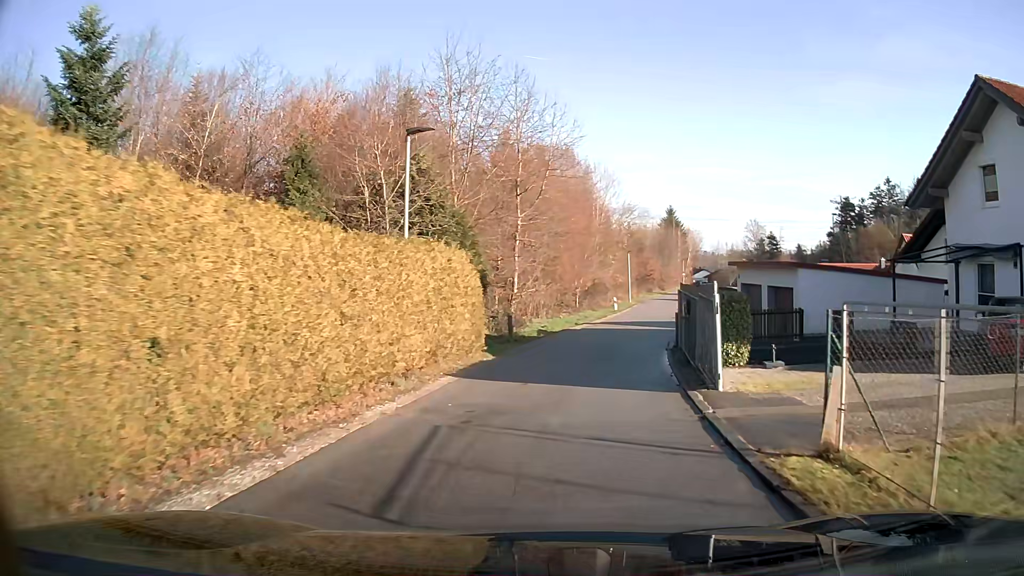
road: residential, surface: asphalt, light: Day
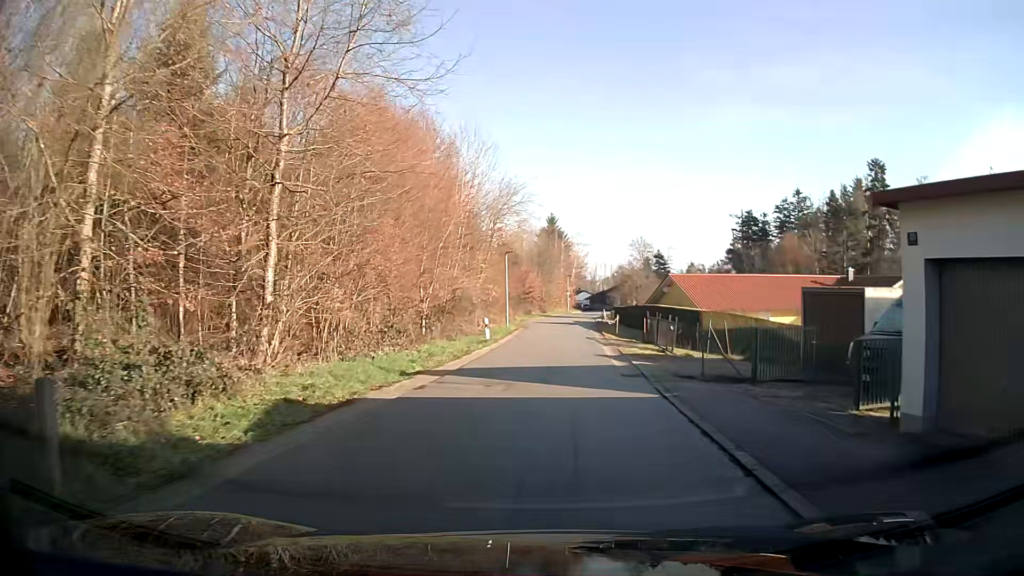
(+2.0, +19.5) m; +11°
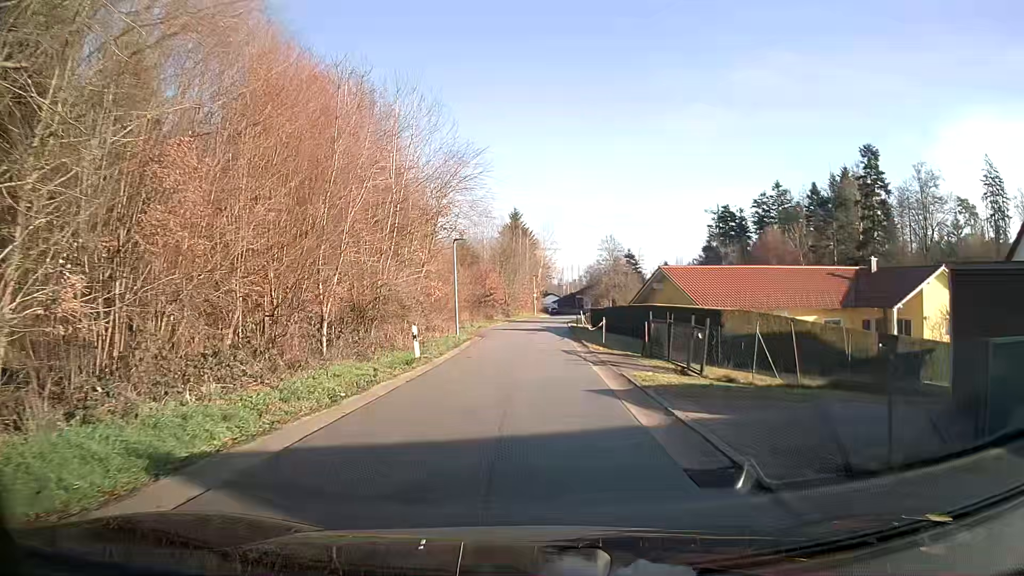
(+0.2, +9.7) m; +2°
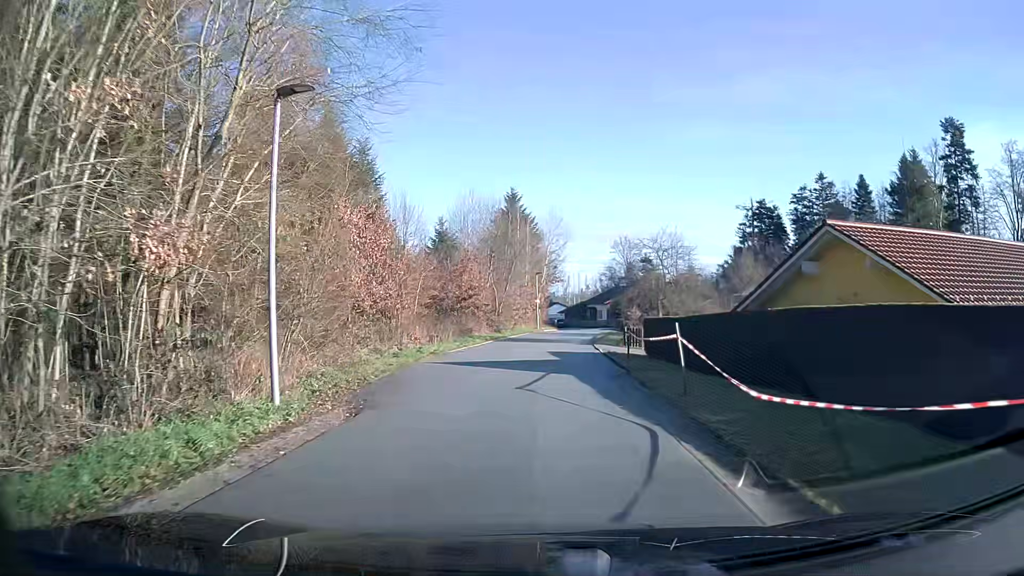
(+0.1, +23.7) m; 0°
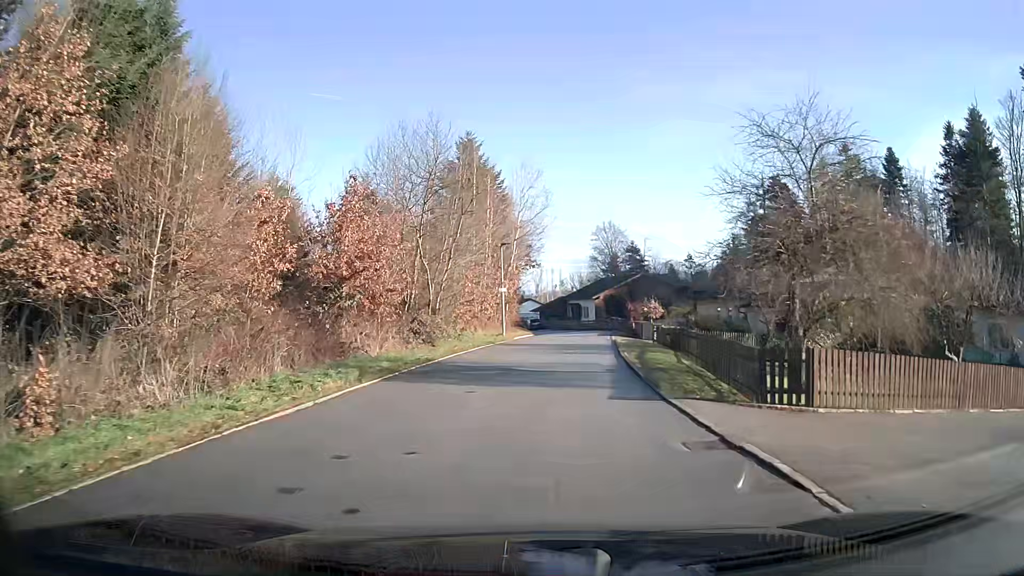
(+0.4, +23.1) m; +3°
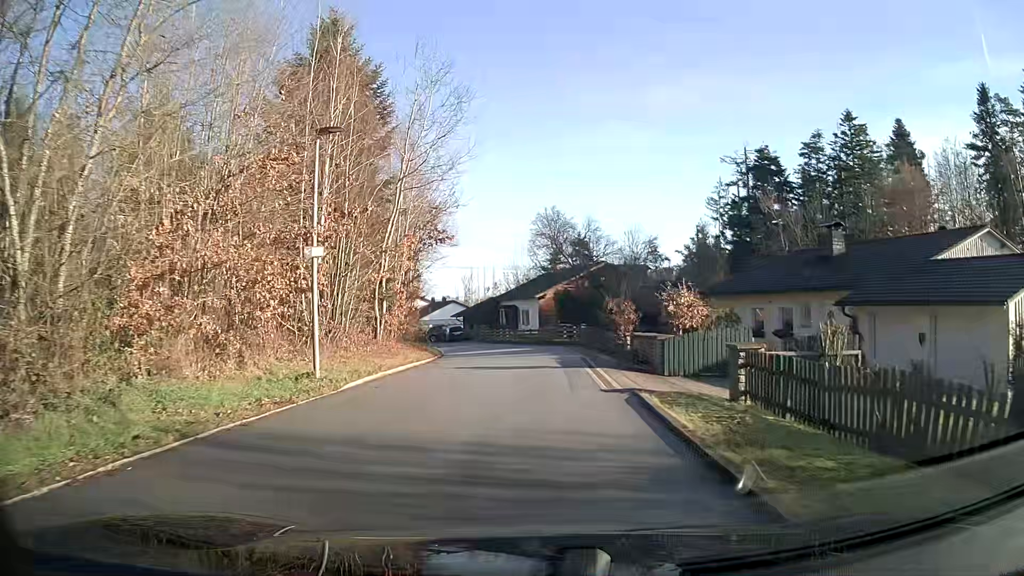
(+1.2, +23.2) m; +5°
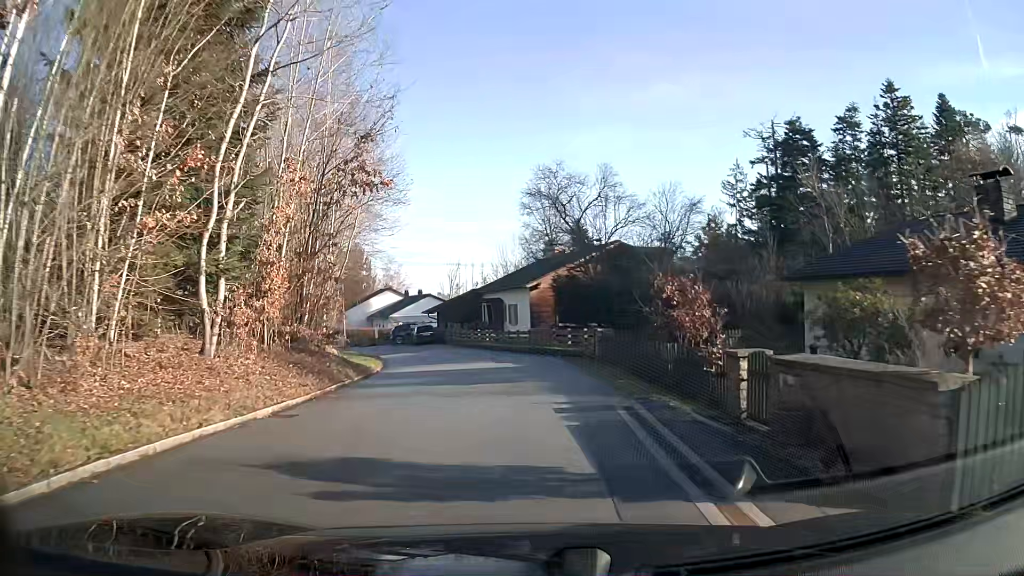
(0.0, +13.9) m; 0°
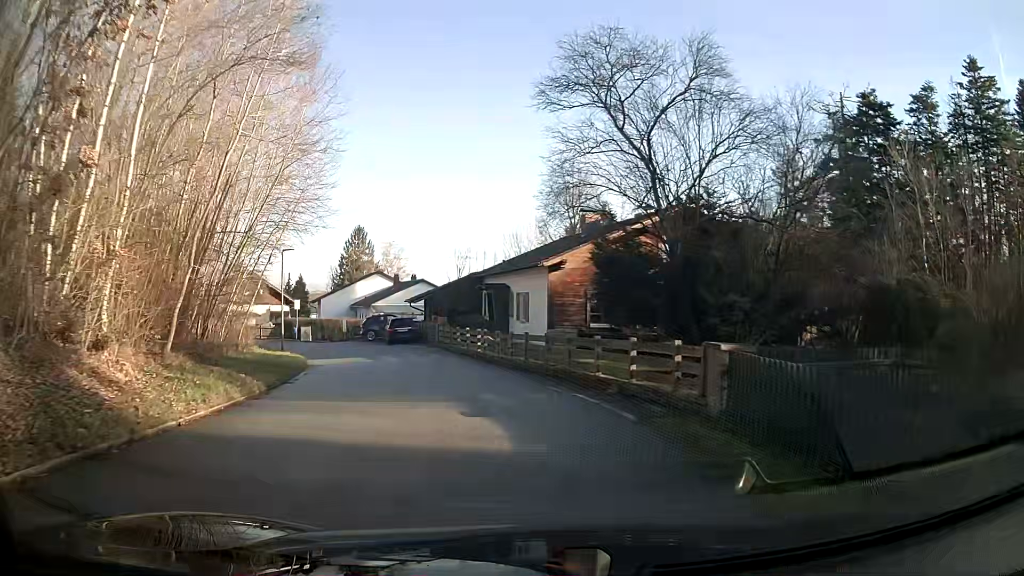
(-0.2, +14.0) m; -2°
(-1, +10) (-3, +20) (-7, +29) (-12, +38) (-18, +45) (-25, +52) (-33, +59) (-41, +65) (-48, +72) (-54, +79) m
